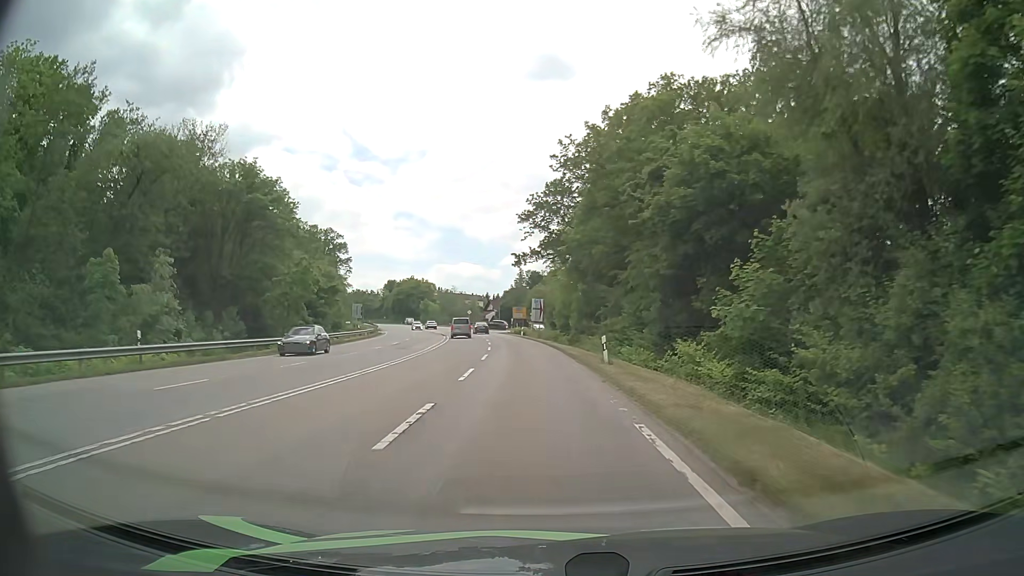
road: secondary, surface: asphalt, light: Day
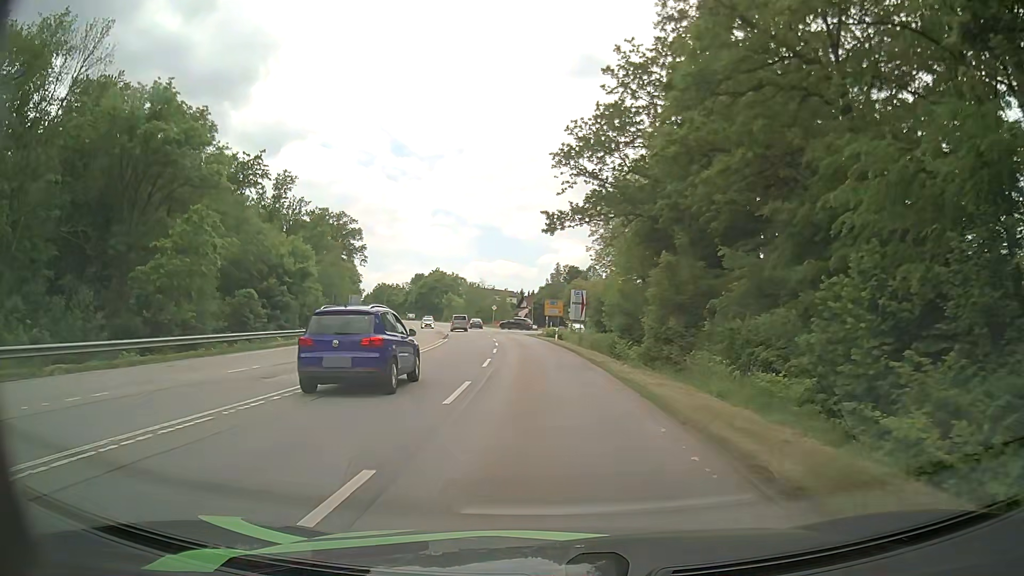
(-0.5, +22.8) m; -3°
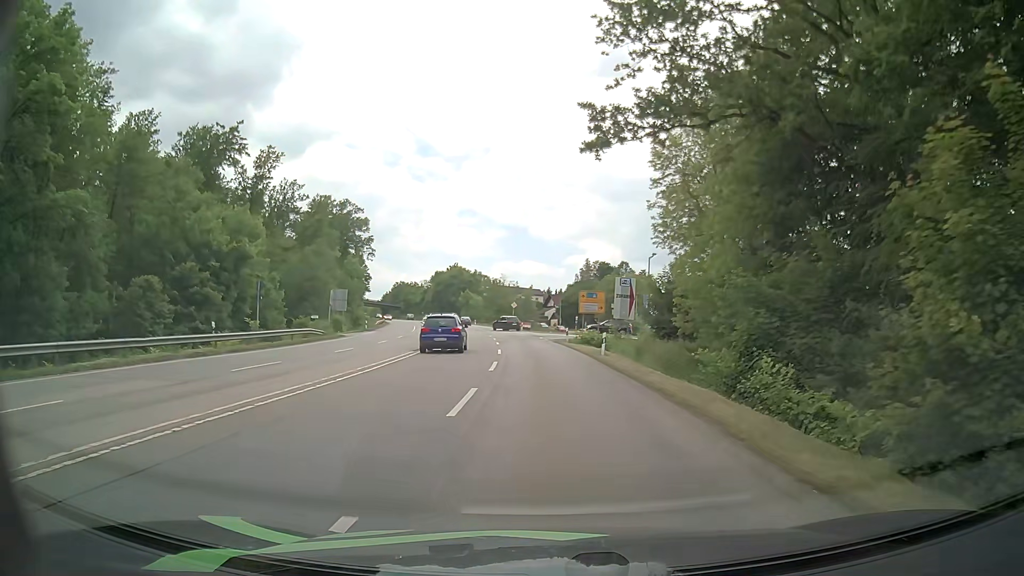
(-0.4, +19.4) m; -2°
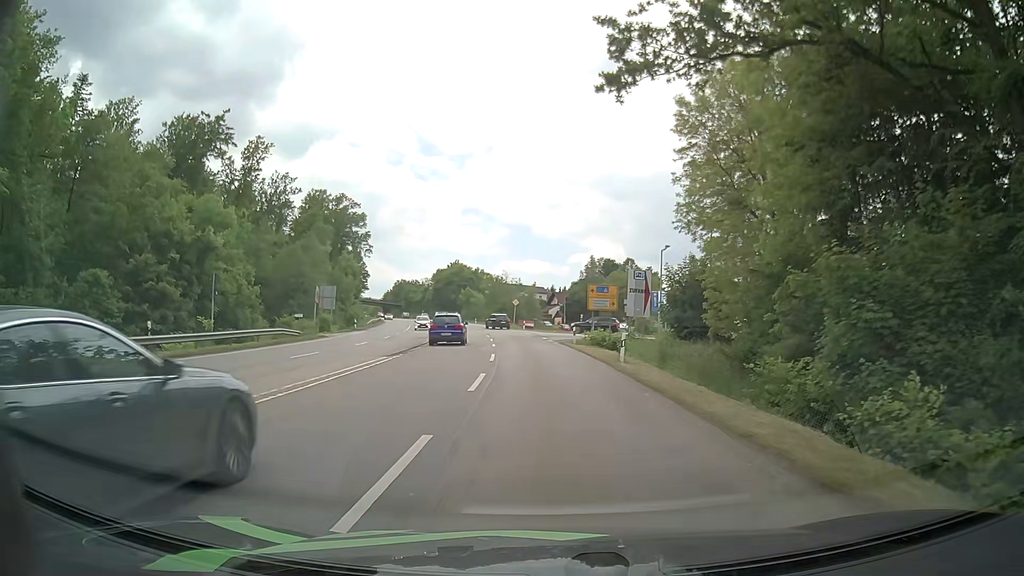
(0.0, +5.7) m; 0°
